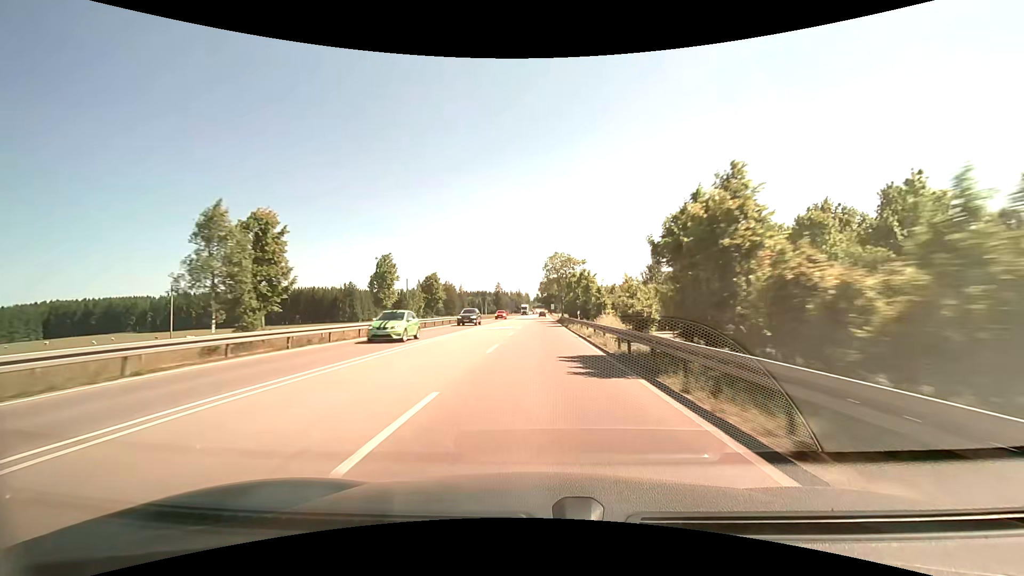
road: primary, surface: asphalt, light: Day
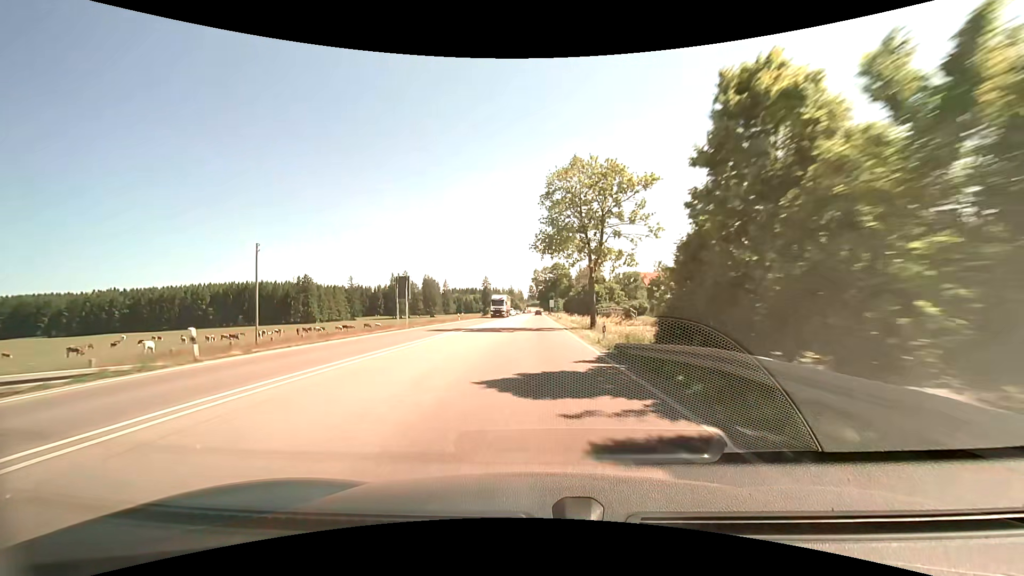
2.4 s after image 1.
(0.0, +58.6) m; 0°
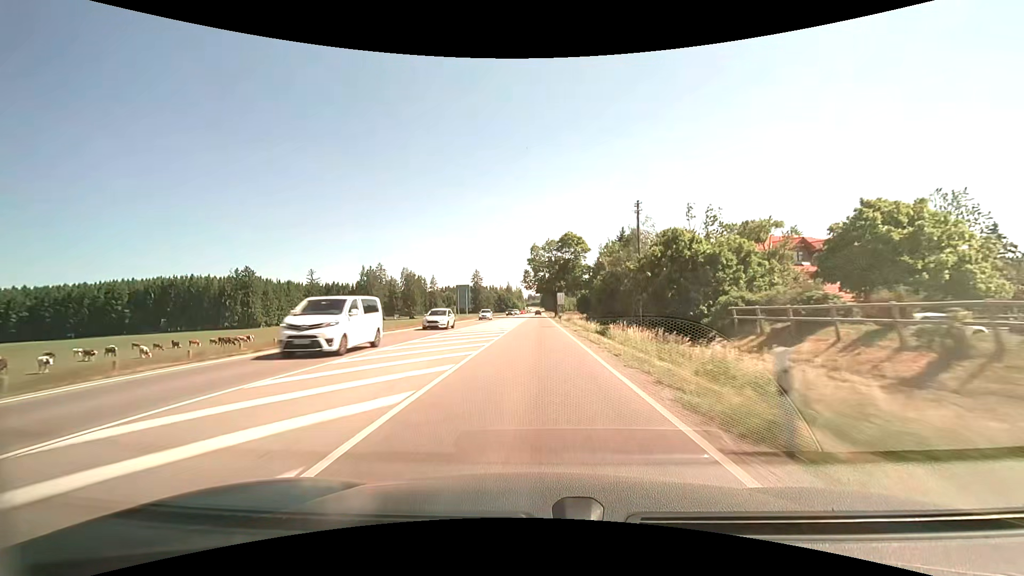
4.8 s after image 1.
(+1.2, +59.0) m; +1°
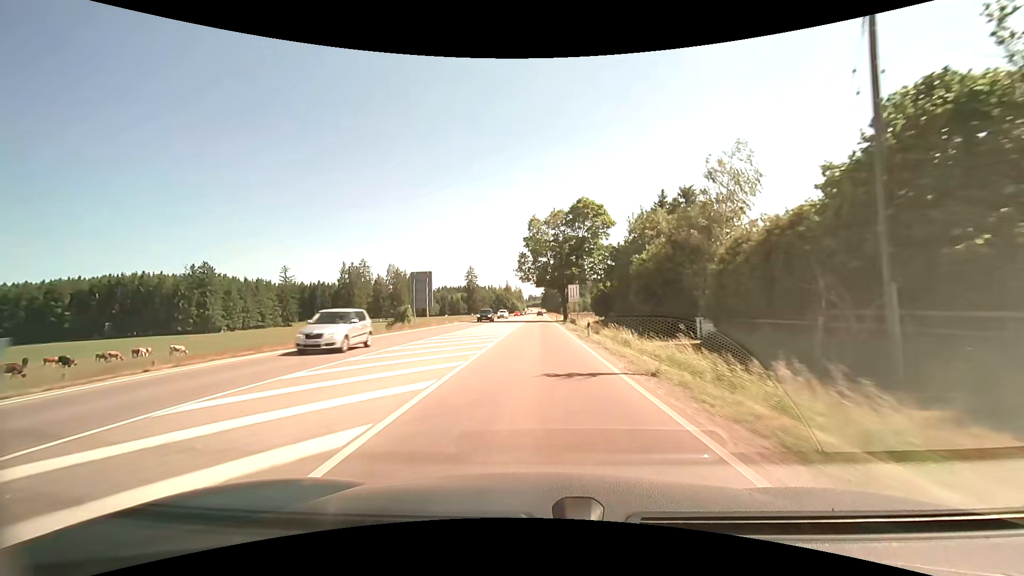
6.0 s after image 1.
(-0.3, +29.7) m; -1°
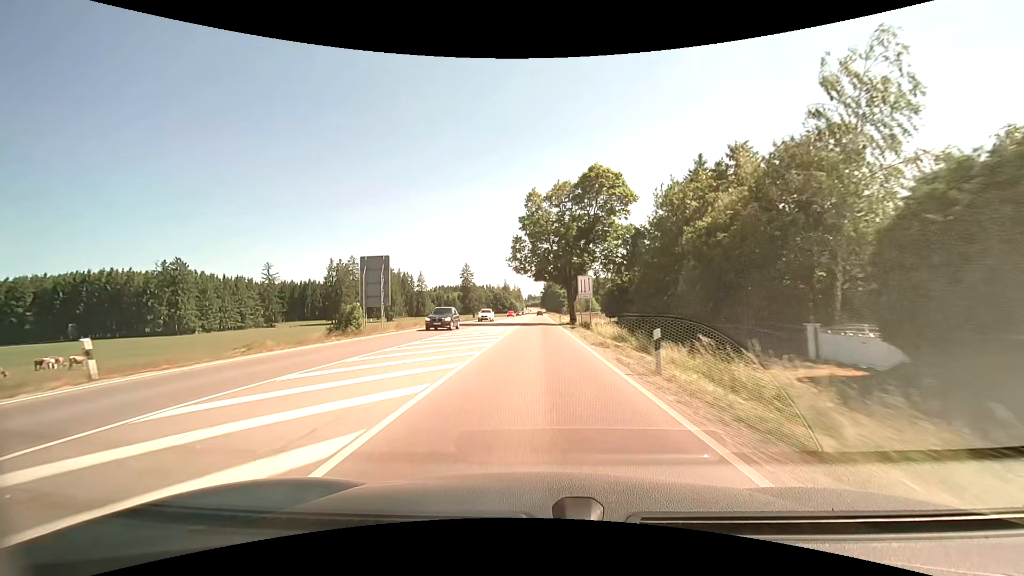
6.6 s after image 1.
(-0.1, +14.9) m; 0°
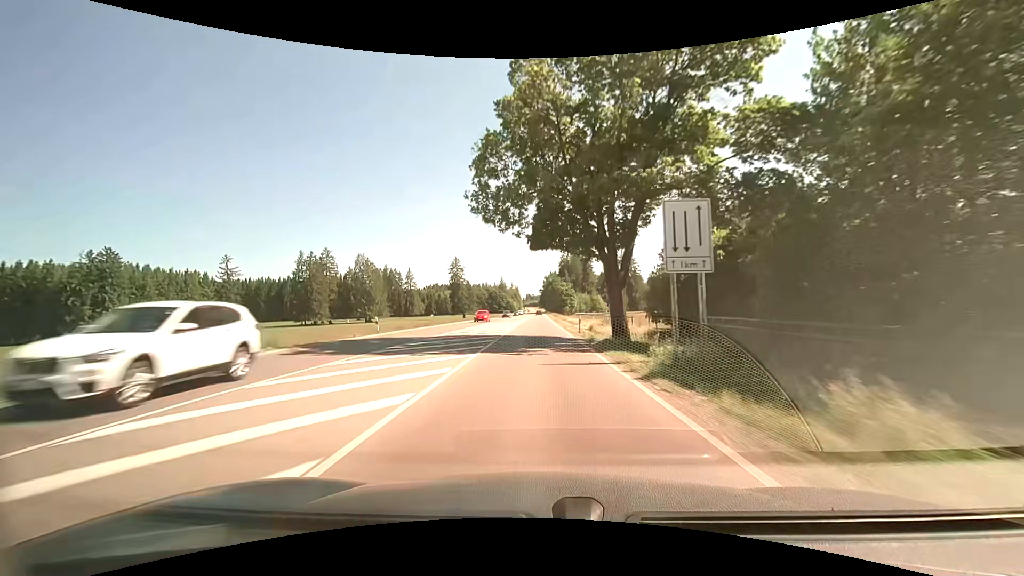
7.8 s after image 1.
(+0.7, +29.8) m; +2°
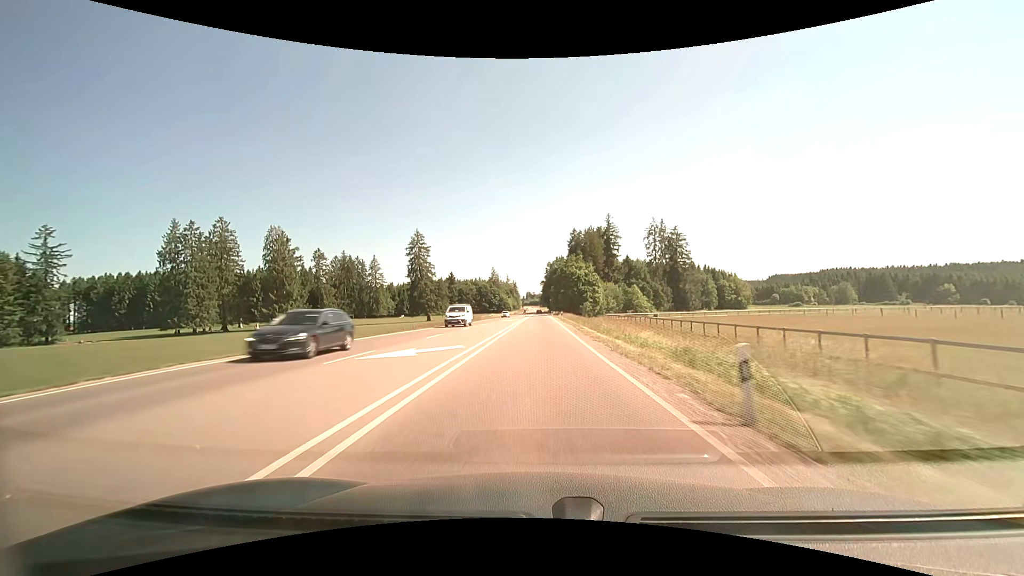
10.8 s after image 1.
(-0.1, +75.1) m; -1°
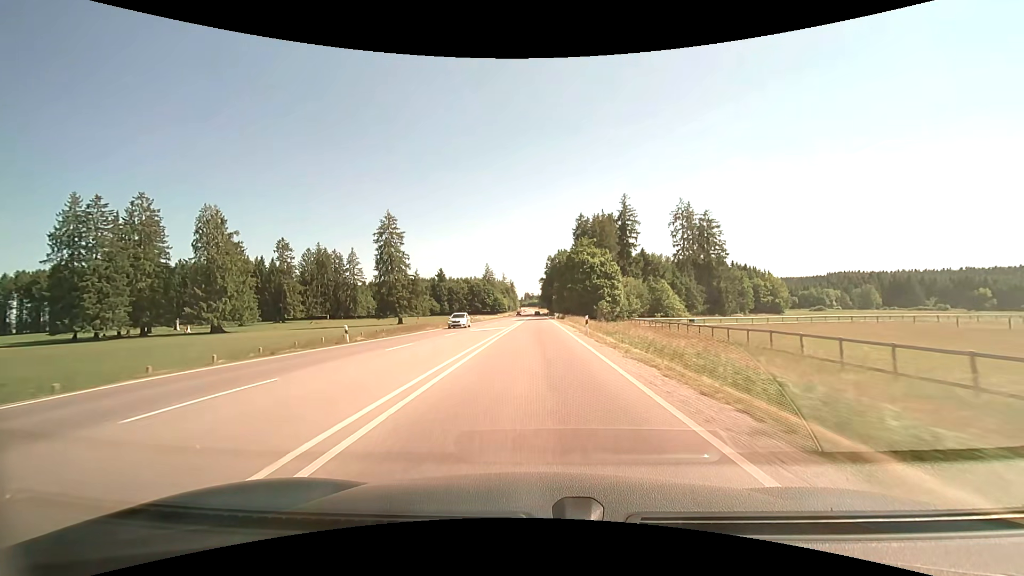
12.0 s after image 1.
(0.0, +30.2) m; 0°
(0, +10) (0, +20) (0, +30) (0, +40) (0, +50) (0, +60) (0, +70) (0, +80) (0, +90) (0, +100) m
